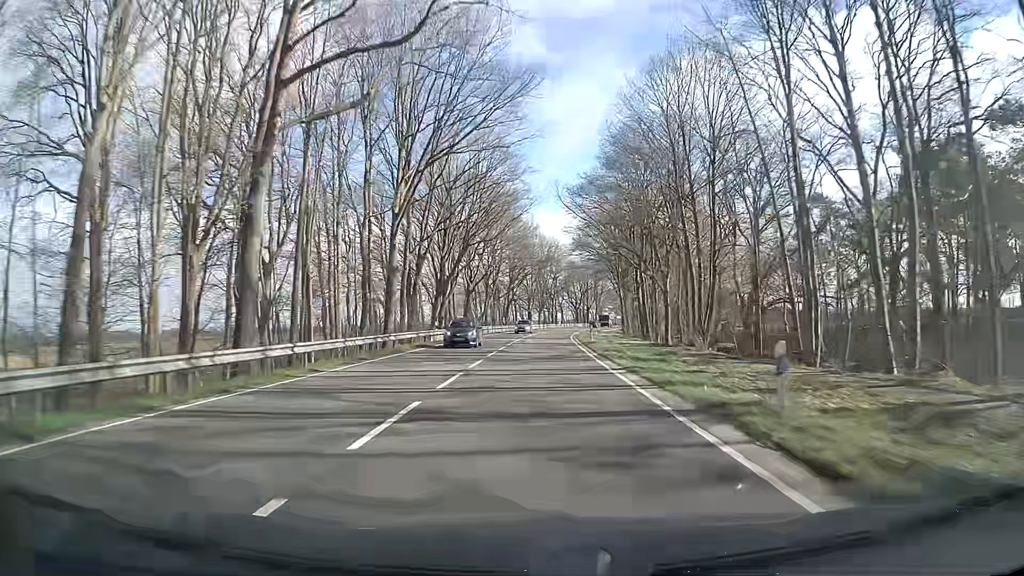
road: primary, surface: asphalt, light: Day
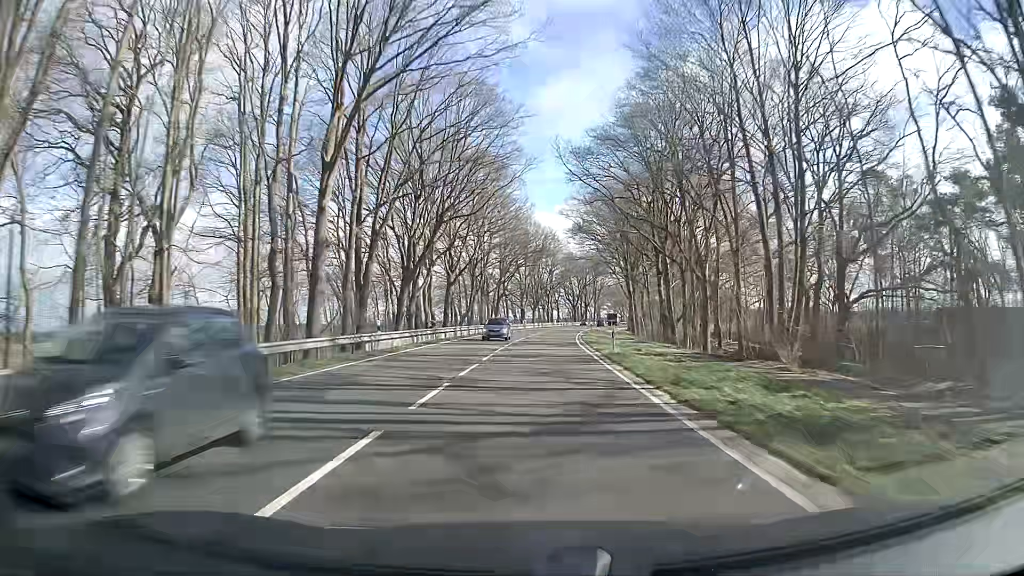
(+0.1, +15.2) m; +1°
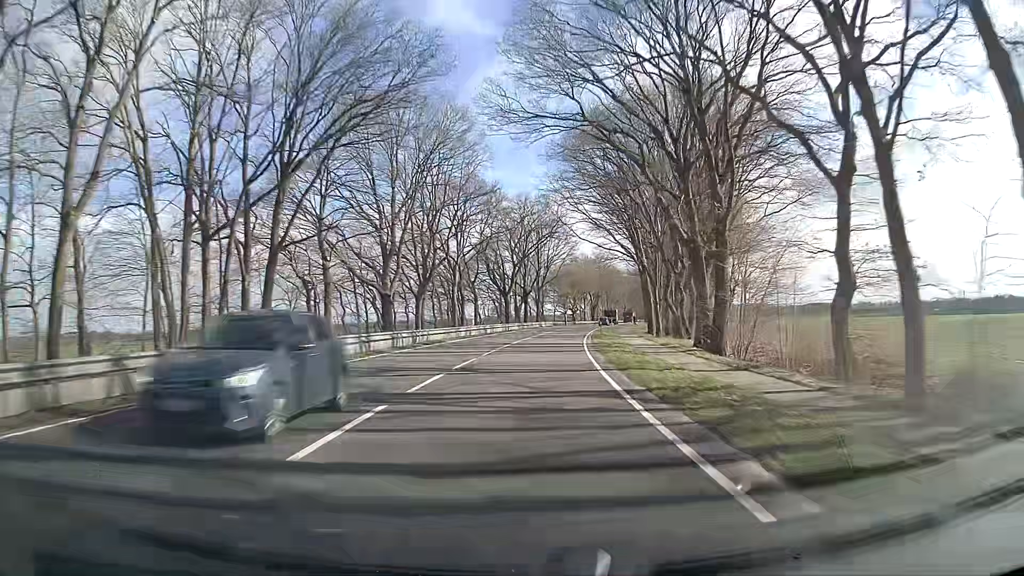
(+4.2, +77.0) m; +6°
(0, +10) (0, +20) (+1, +30) (+1, +40) (+2, +50) (+3, +60) (+4, +70) (+6, +80) (+7, +90) (+9, +100) m
